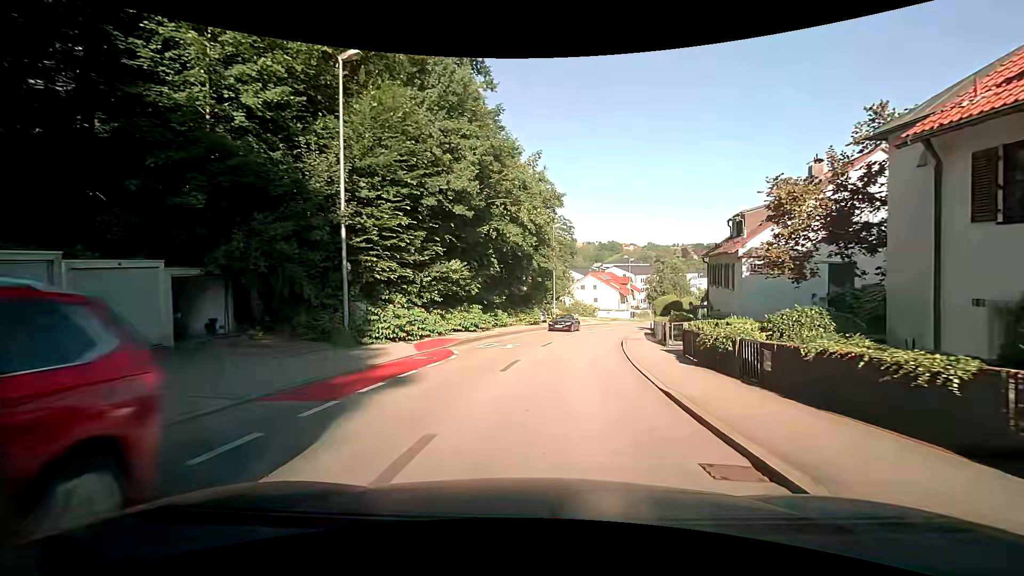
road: tertiary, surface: asphalt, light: Day
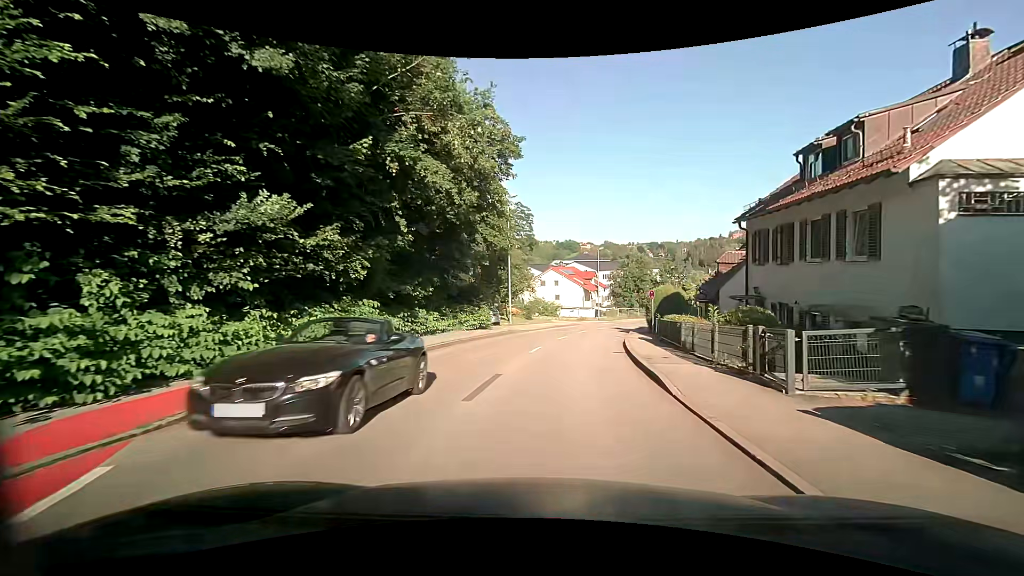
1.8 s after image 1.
(+0.5, +12.8) m; +4°
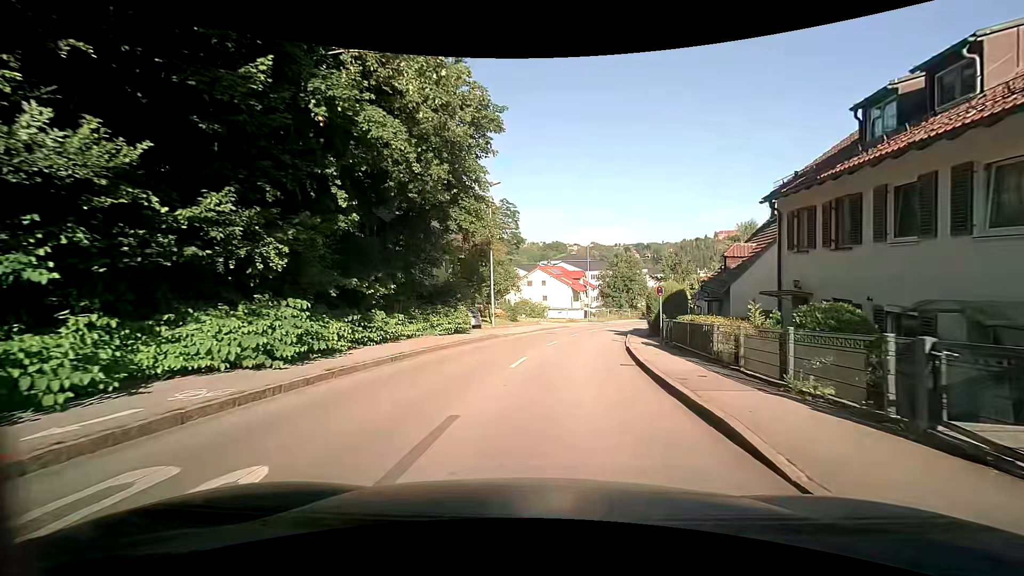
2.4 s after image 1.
(+0.1, +4.2) m; +2°
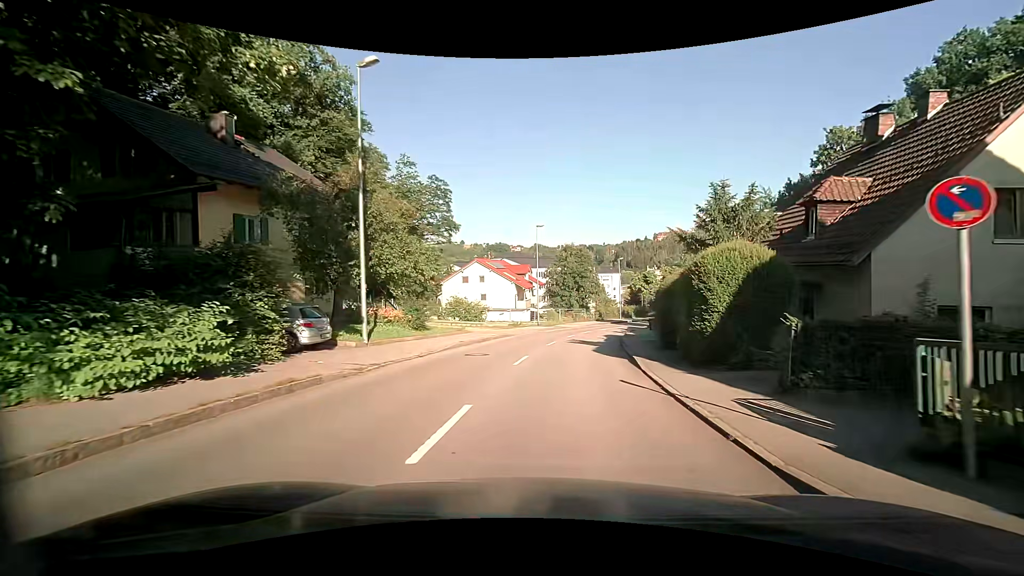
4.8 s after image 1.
(+0.9, +16.5) m; +6°
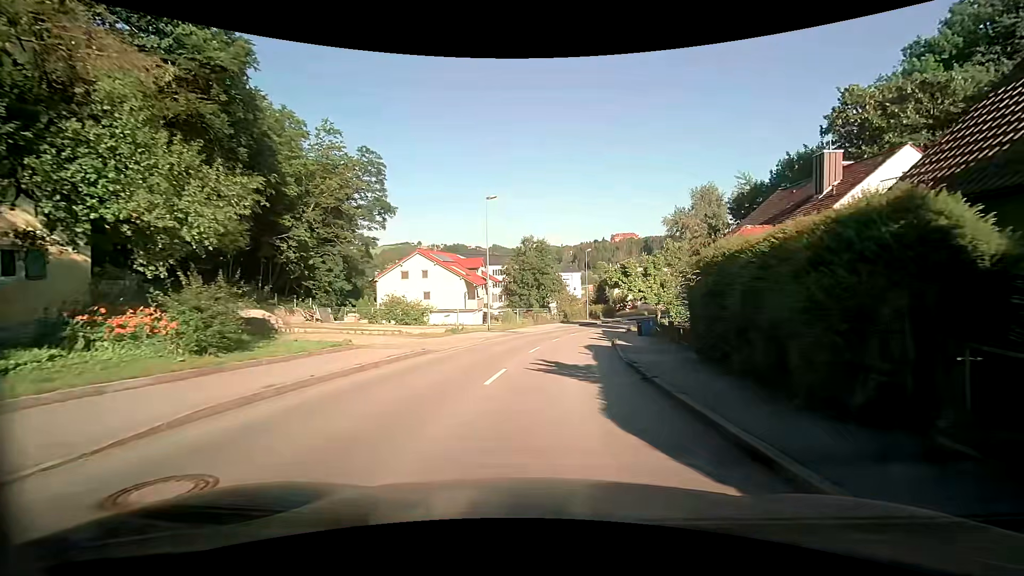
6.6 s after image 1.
(+0.6, +12.6) m; +4°
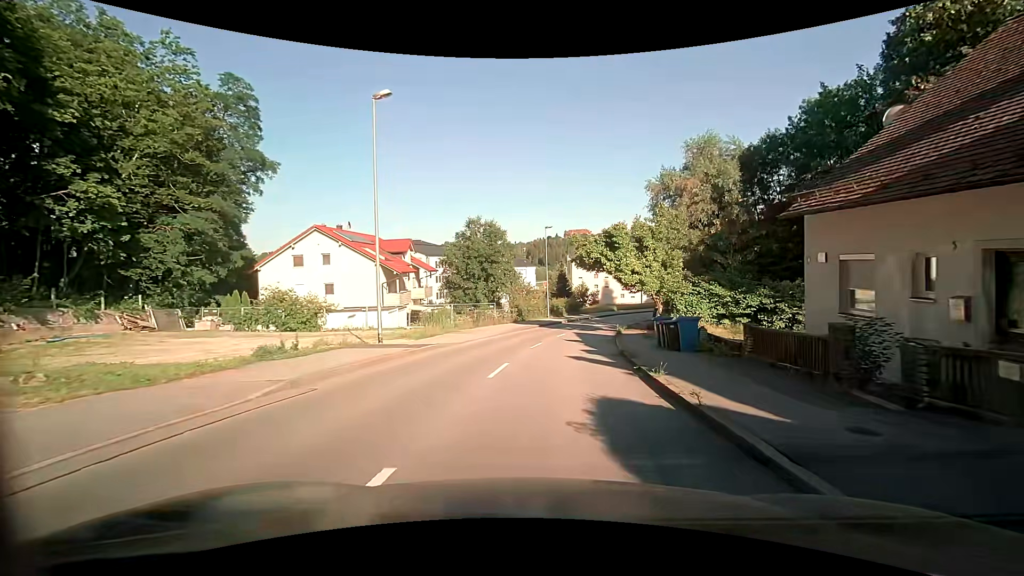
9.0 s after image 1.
(+1.0, +17.1) m; +6°
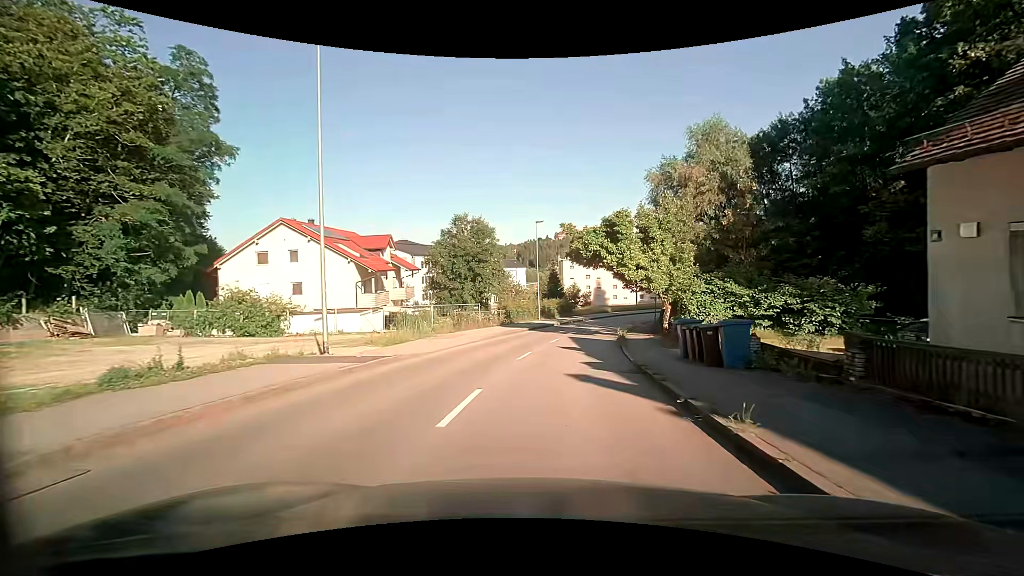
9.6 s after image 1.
(0.0, +4.3) m; +1°
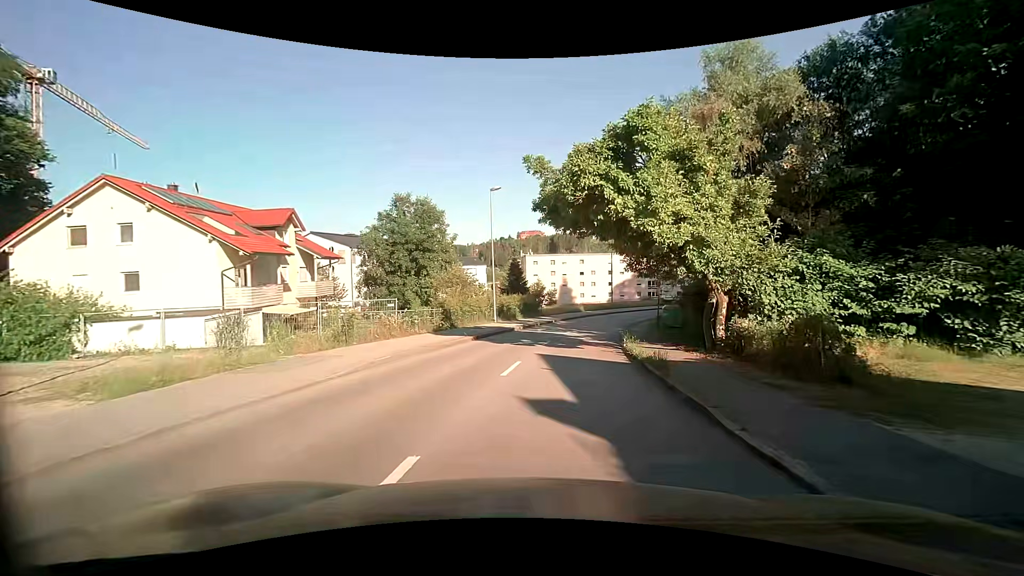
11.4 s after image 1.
(+0.5, +13.1) m; +4°
(0, +10) (+1, +20) (+3, +30) (+5, +40) (+8, +49) (+12, +58) (+16, +67) (+22, +75) (+29, +83) (+36, +90) m
